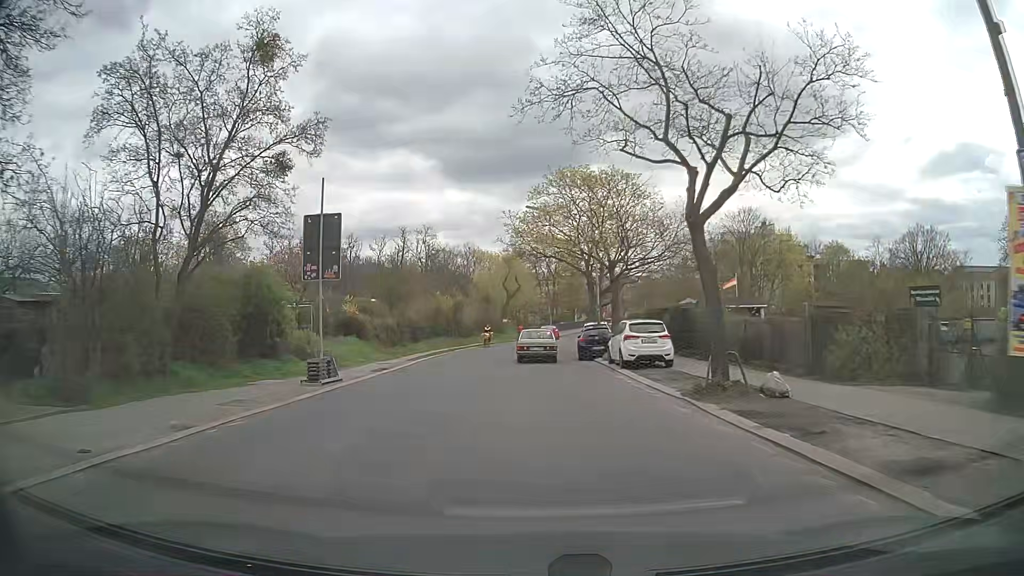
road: tertiary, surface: asphalt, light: Day
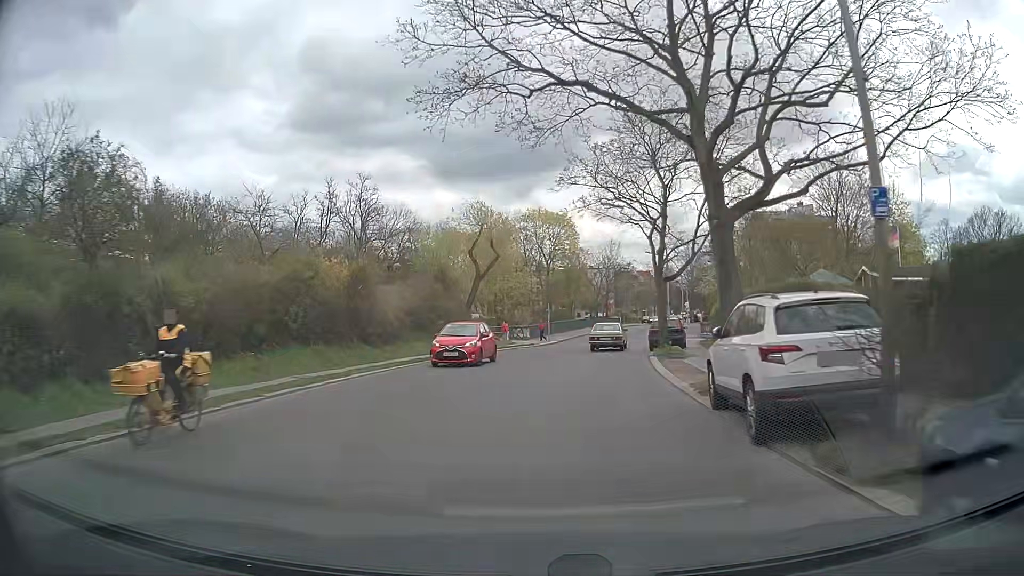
(+0.1, +30.2) m; +1°
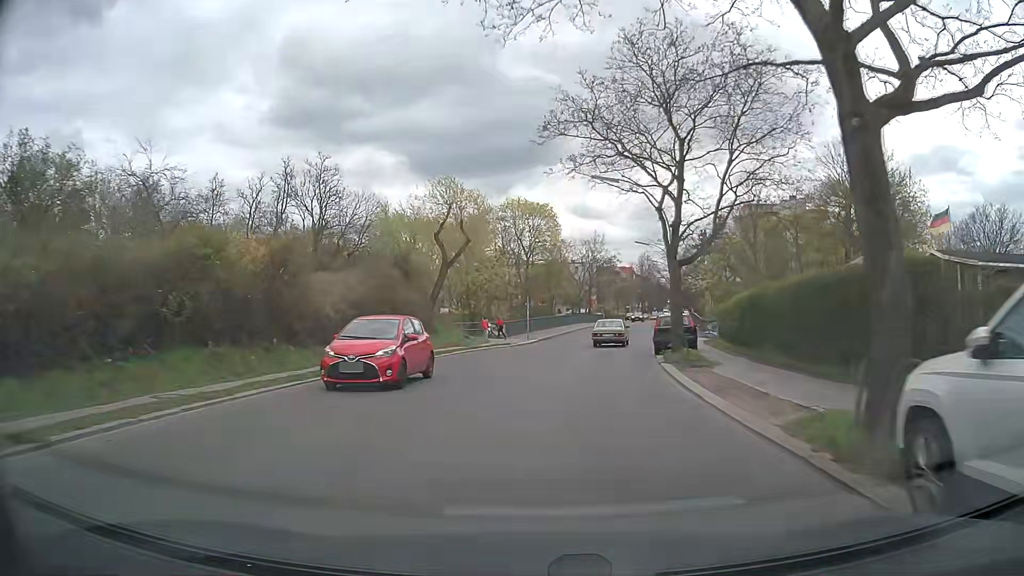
(+0.1, +6.5) m; +2°
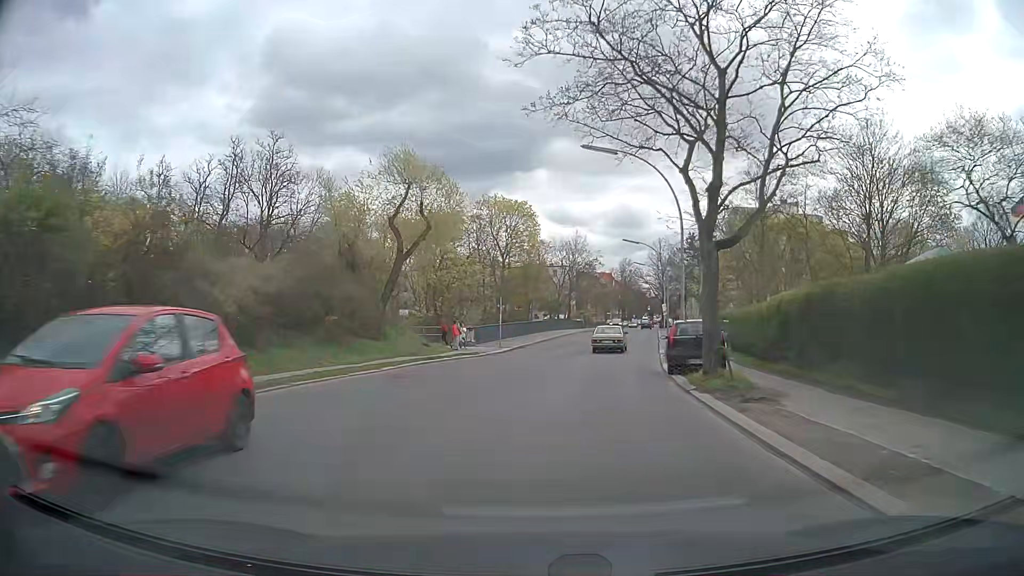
(+0.1, +6.6) m; +2°
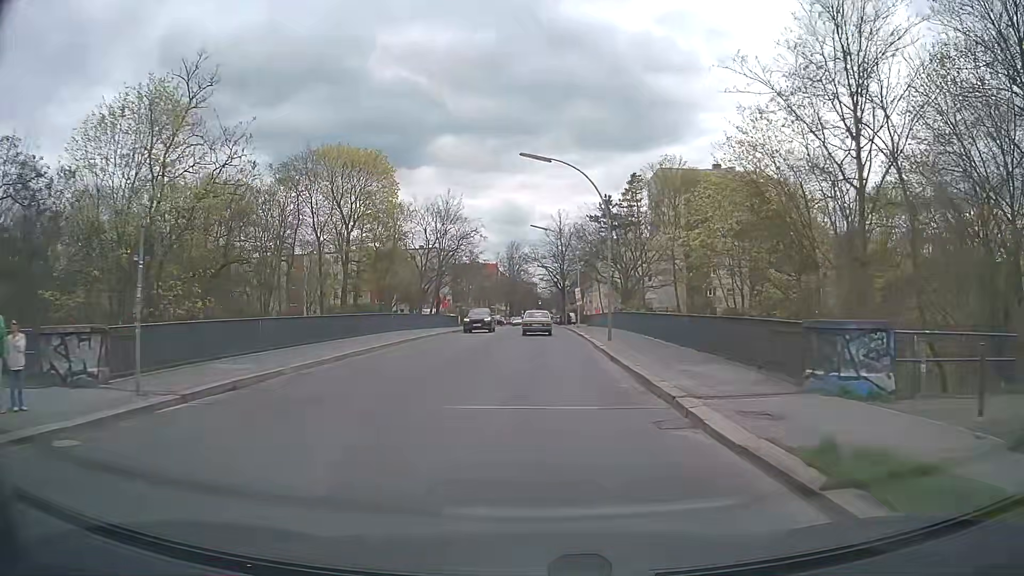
(+2.8, +27.0) m; +10°
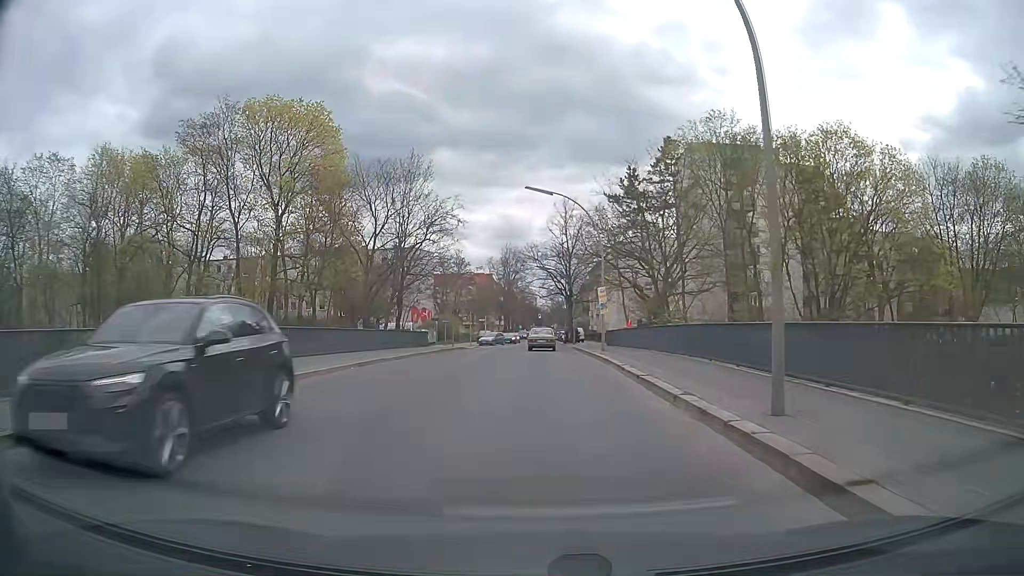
(+0.1, +19.5) m; 0°
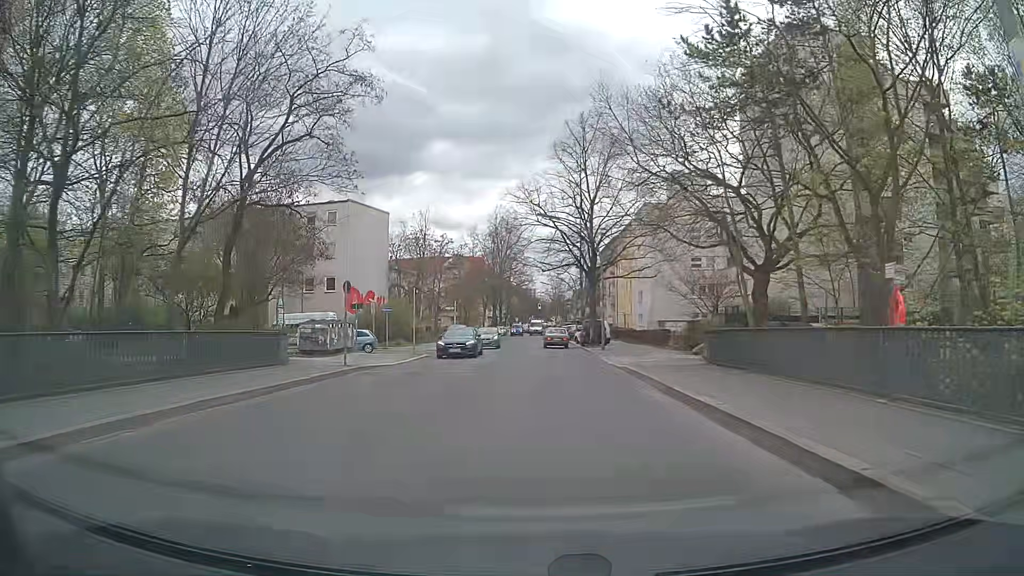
(0.0, +28.8) m; 0°
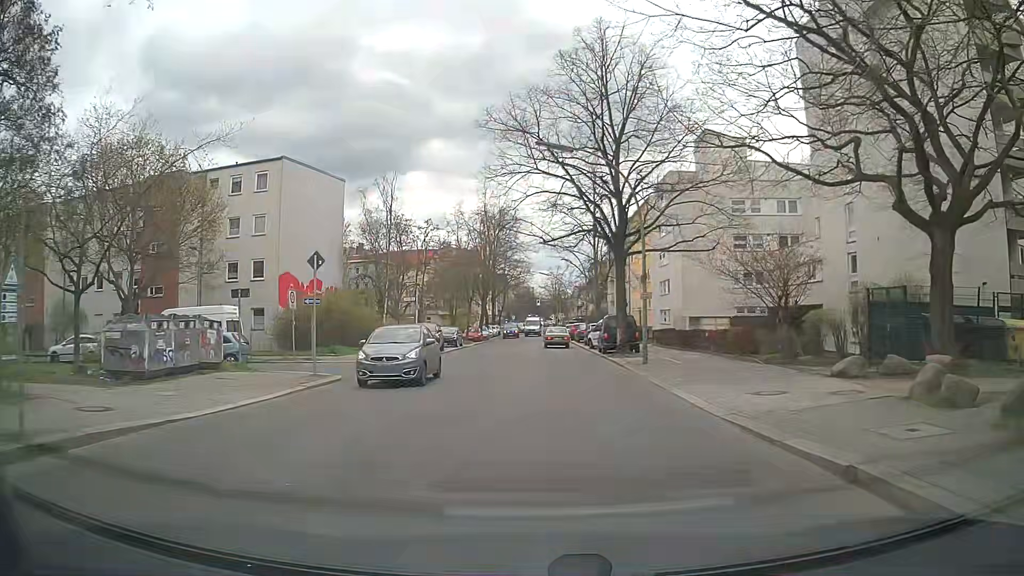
(0.0, +15.0) m; 0°
